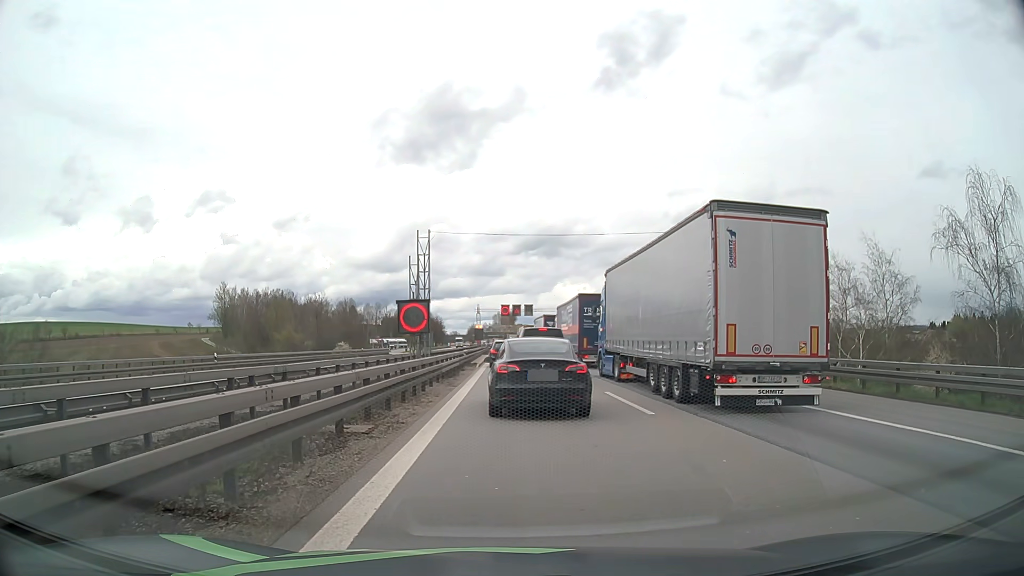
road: motorway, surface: asphalt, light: Day
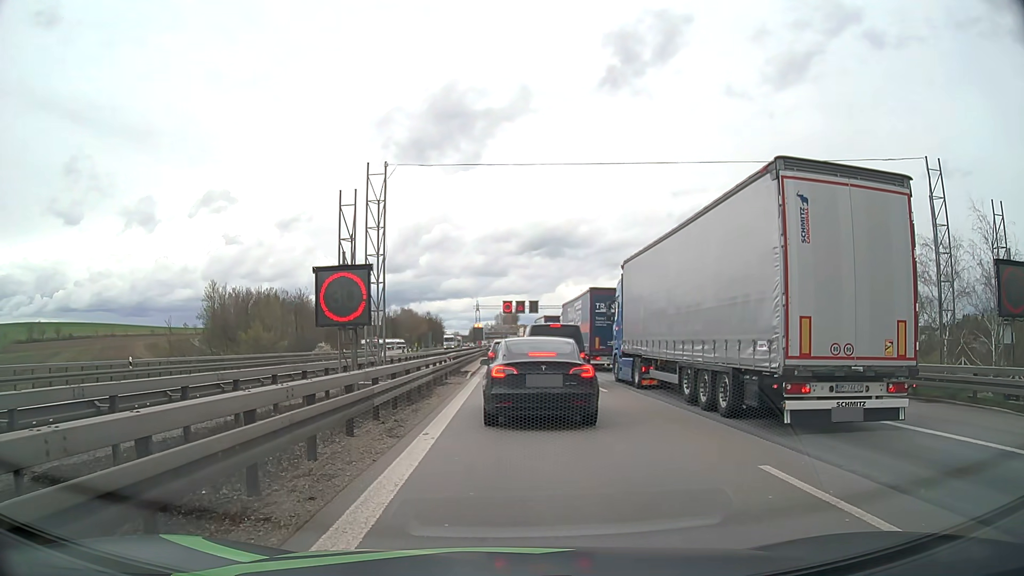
(0.0, +11.6) m; 0°
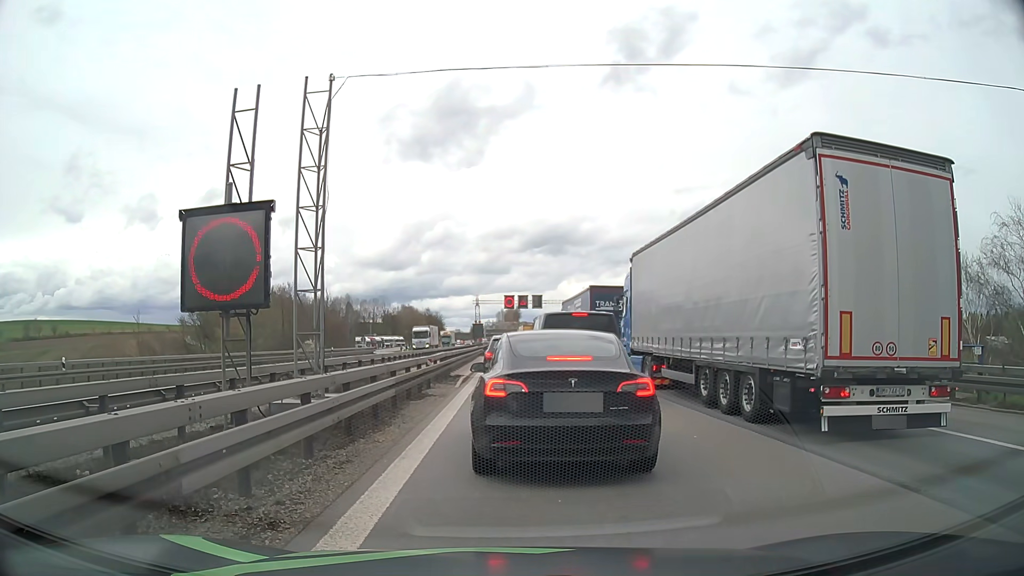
(0.0, +6.1) m; +1°
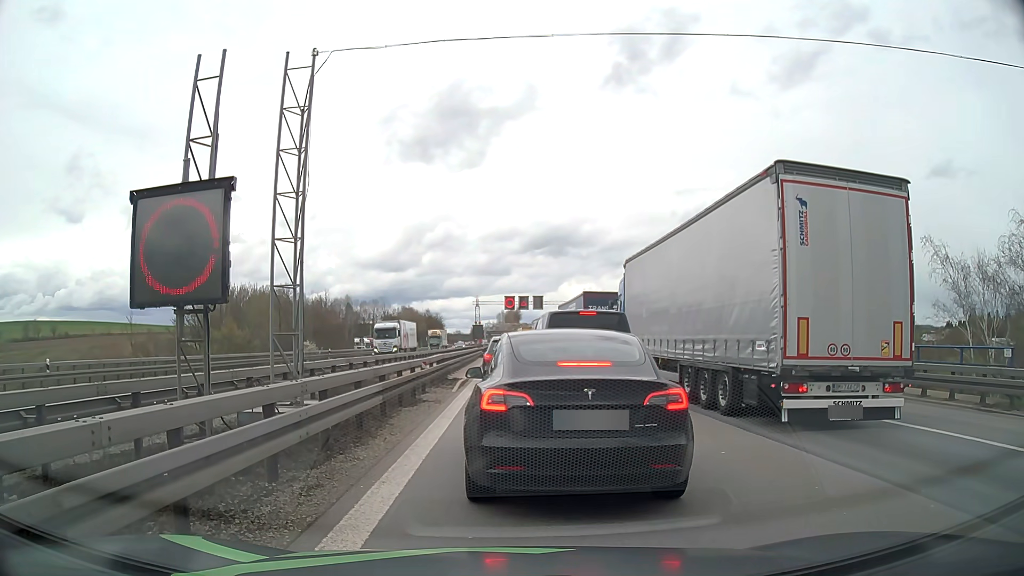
(0.0, +1.2) m; 0°
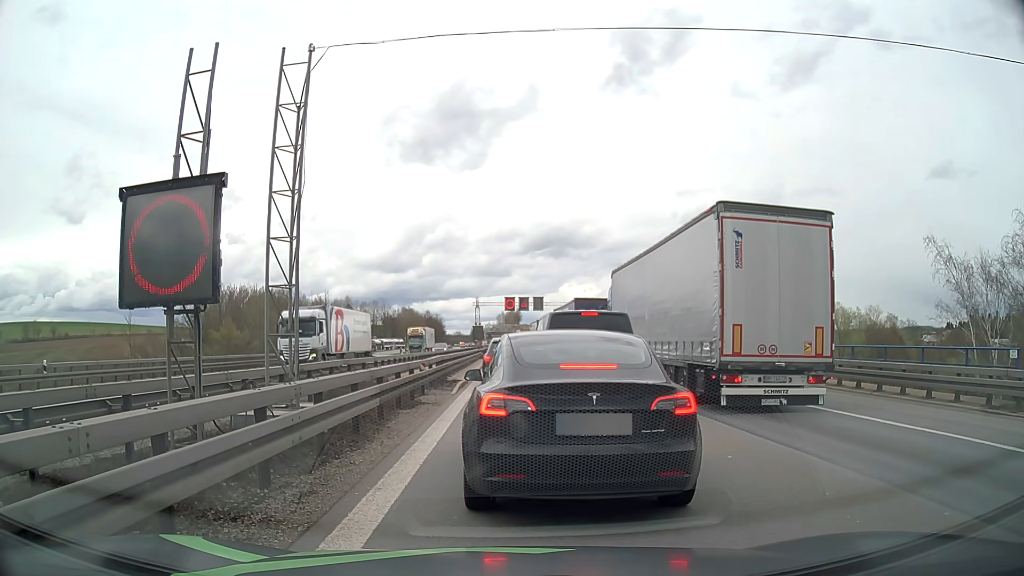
(0.0, +0.3) m; 0°
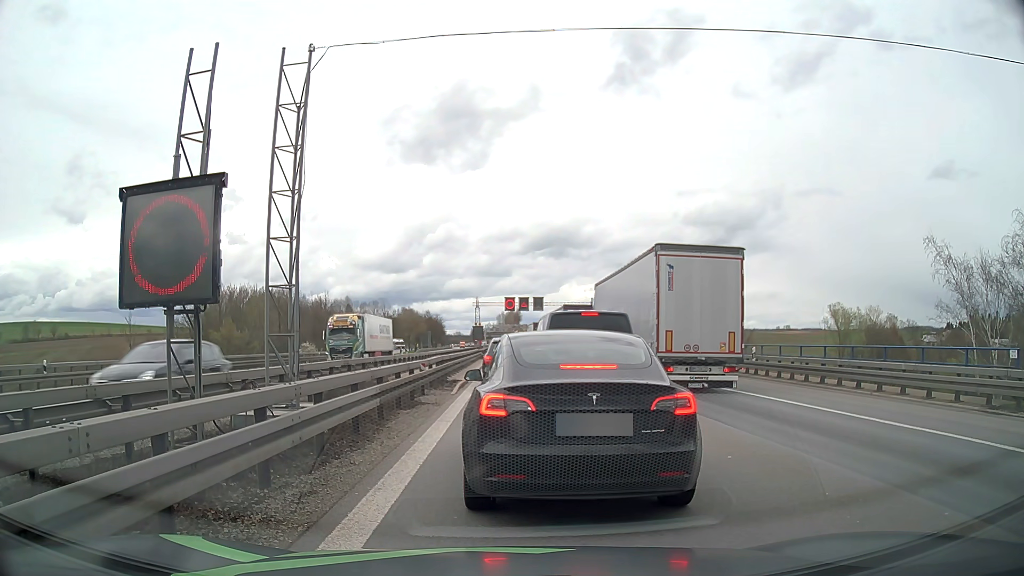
(0.0, 0.0) m; 0°
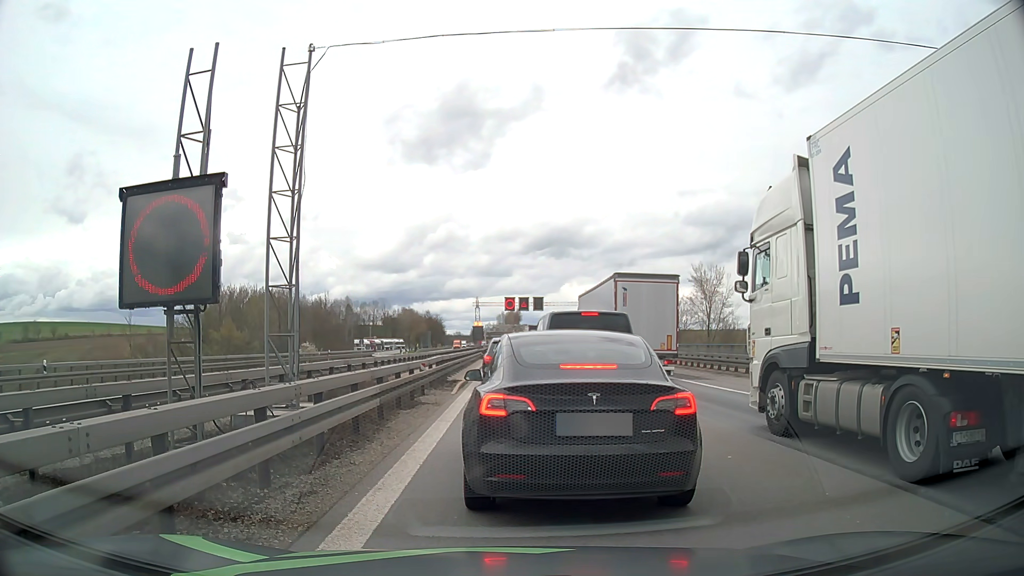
(0.0, 0.0) m; 0°
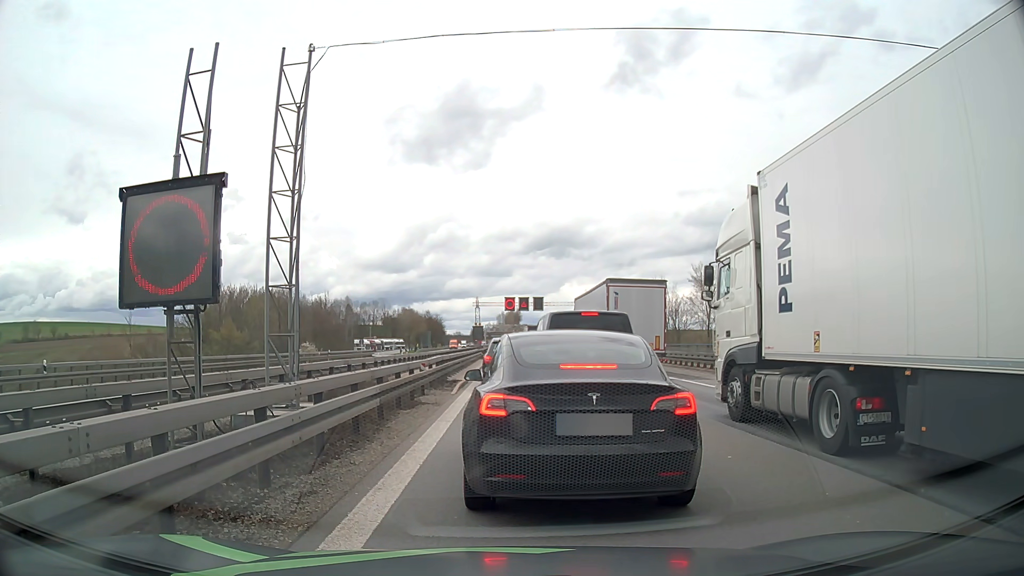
(0.0, 0.0) m; 0°
(0, +10) (0, +20) (0, +30) (0, +40) (0, +50) (0, +60) (0, +70) (-1, +80) (-1, +90) (-1, +100) m
